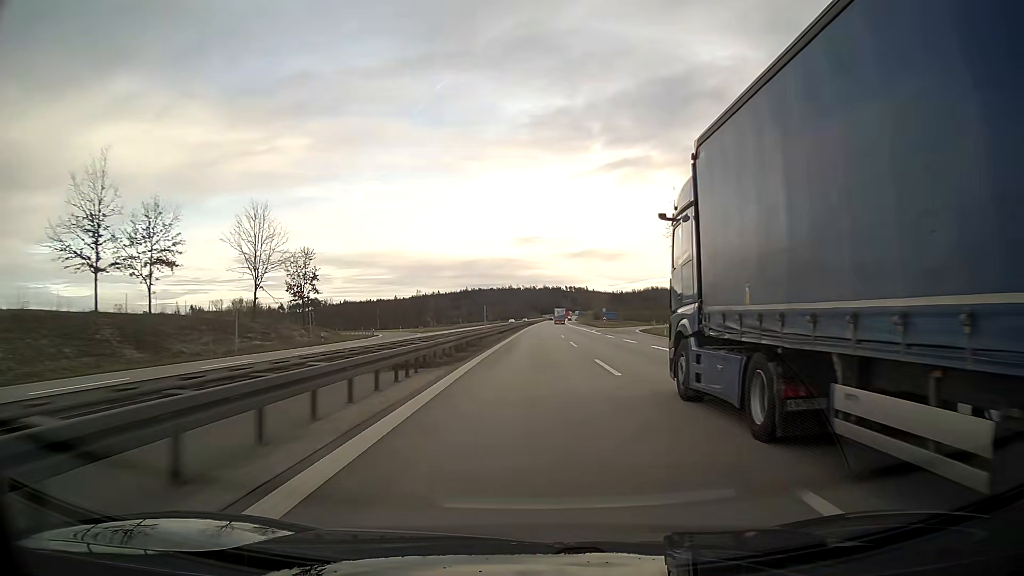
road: motorway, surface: asphalt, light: Day
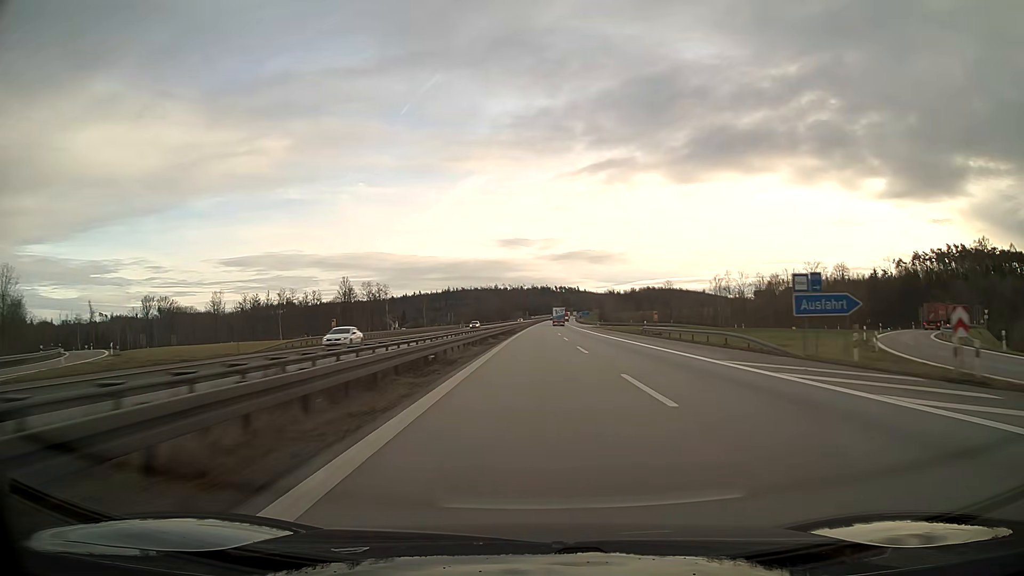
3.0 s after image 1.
(+0.9, +95.0) m; +1°
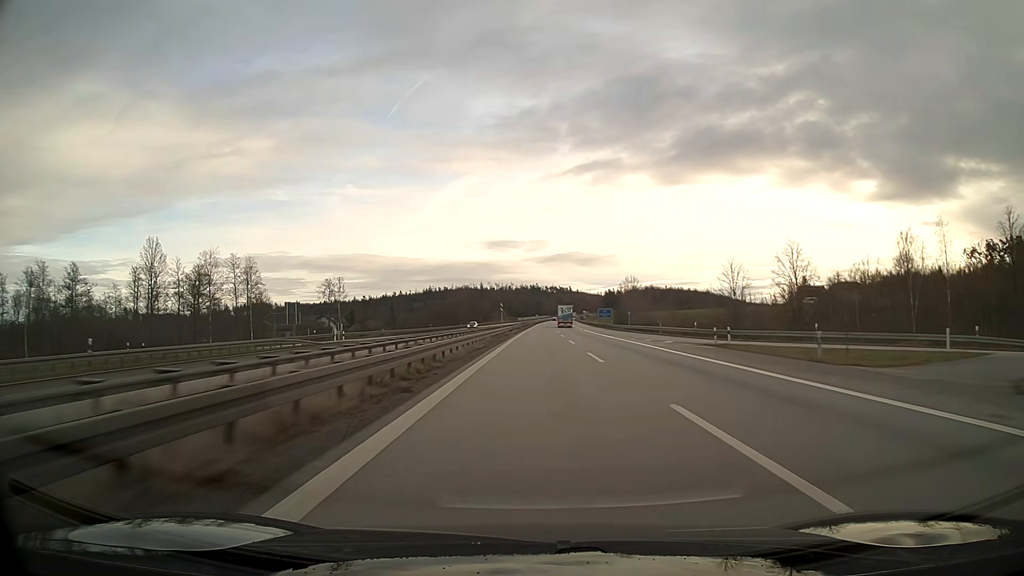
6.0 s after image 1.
(+0.7, +94.9) m; +1°
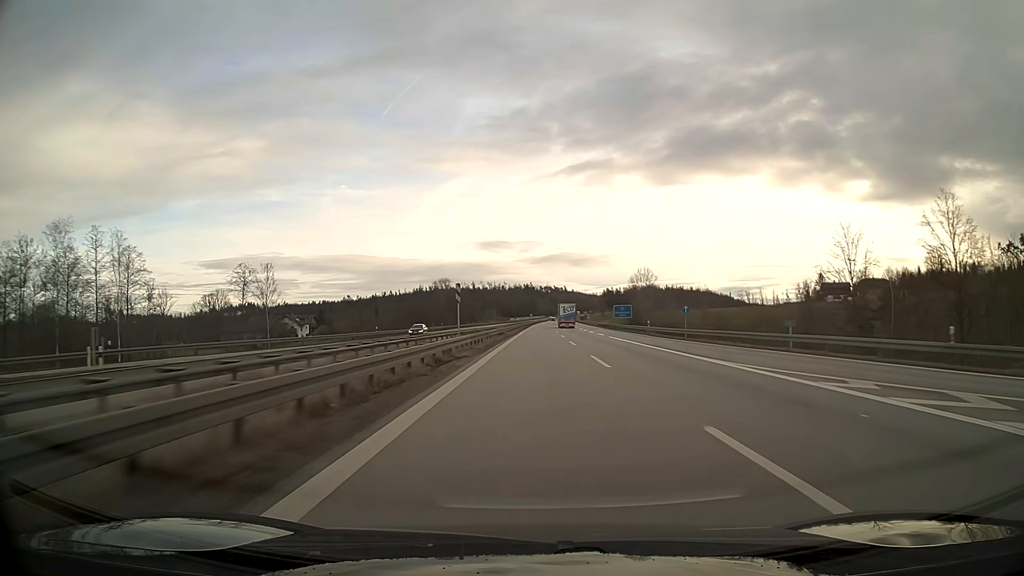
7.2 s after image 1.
(+0.2, +38.0) m; 0°
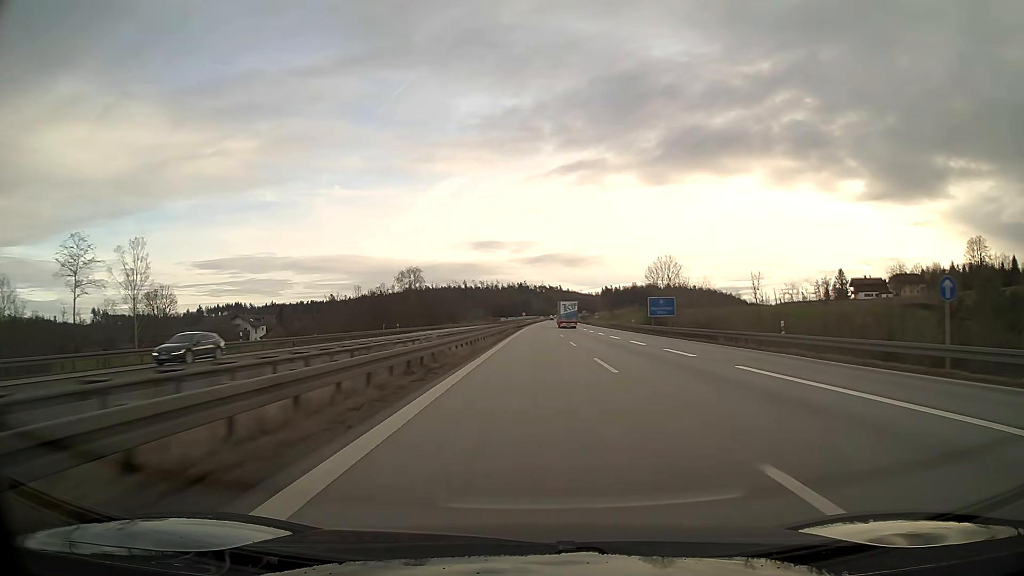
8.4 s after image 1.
(+0.2, +38.0) m; 0°
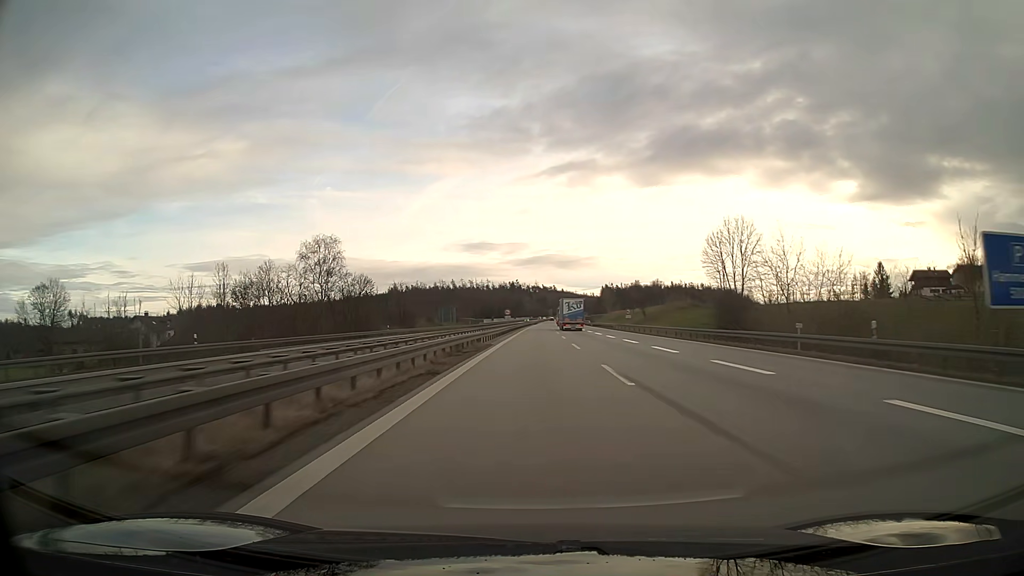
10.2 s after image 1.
(+0.3, +57.2) m; +1°
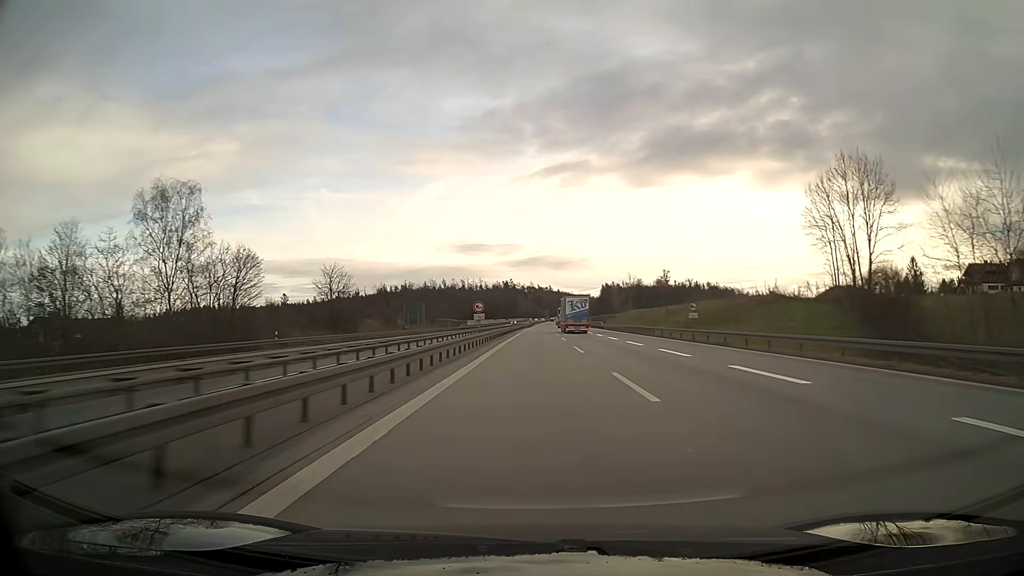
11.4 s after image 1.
(+0.1, +38.1) m; 0°
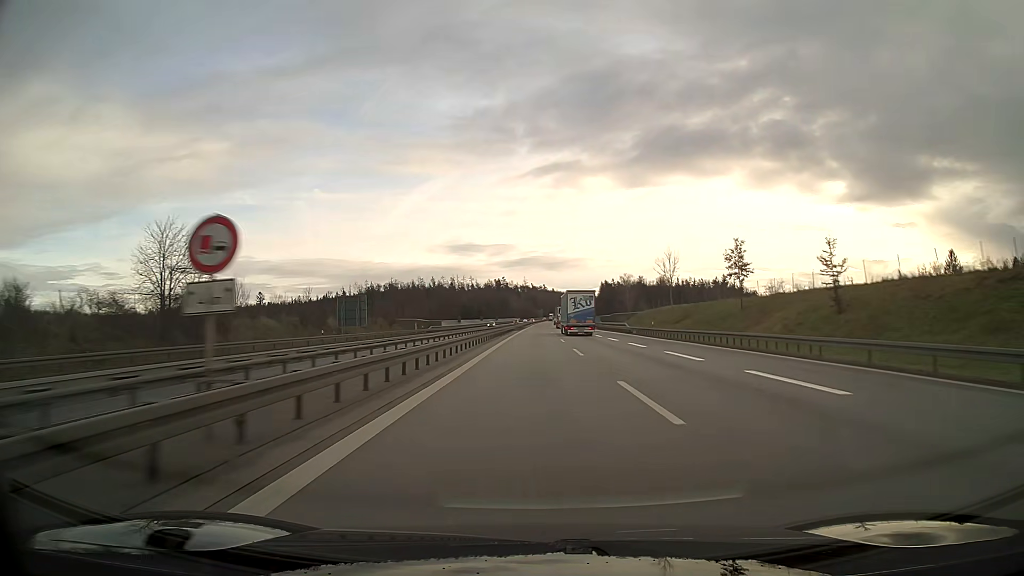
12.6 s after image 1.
(+0.2, +38.1) m; 0°
